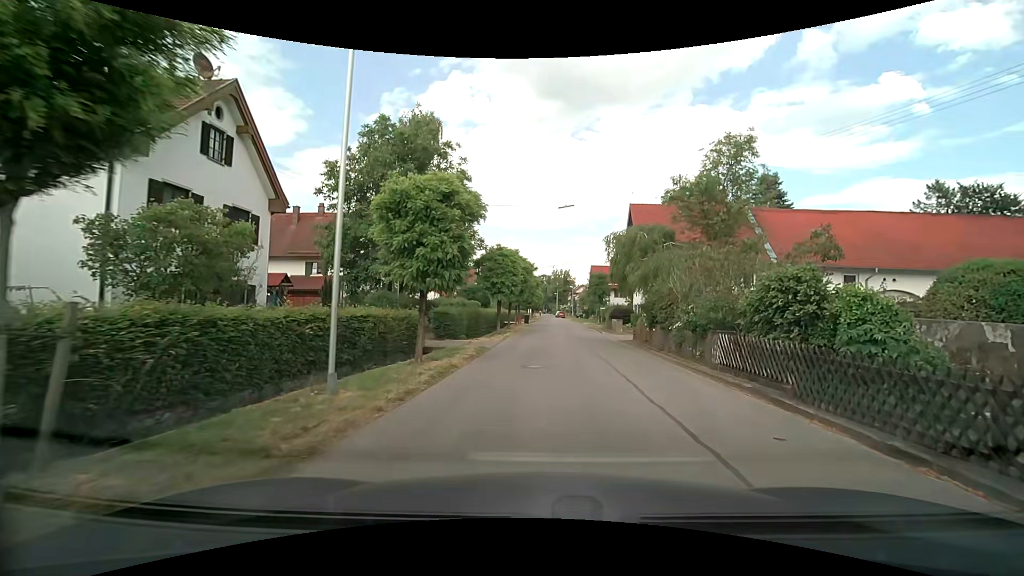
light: Day
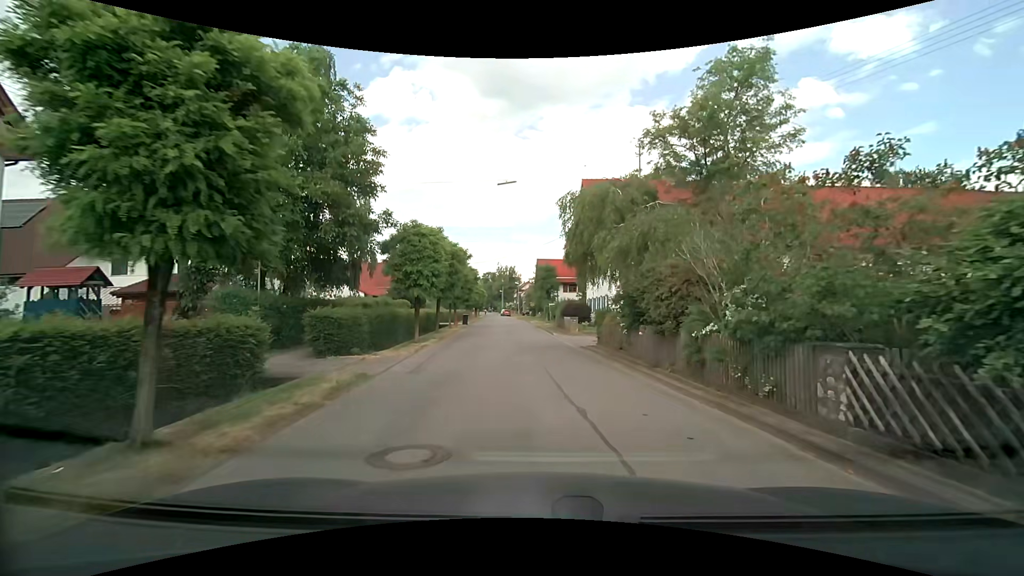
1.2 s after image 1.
(+0.5, +7.6) m; +6°
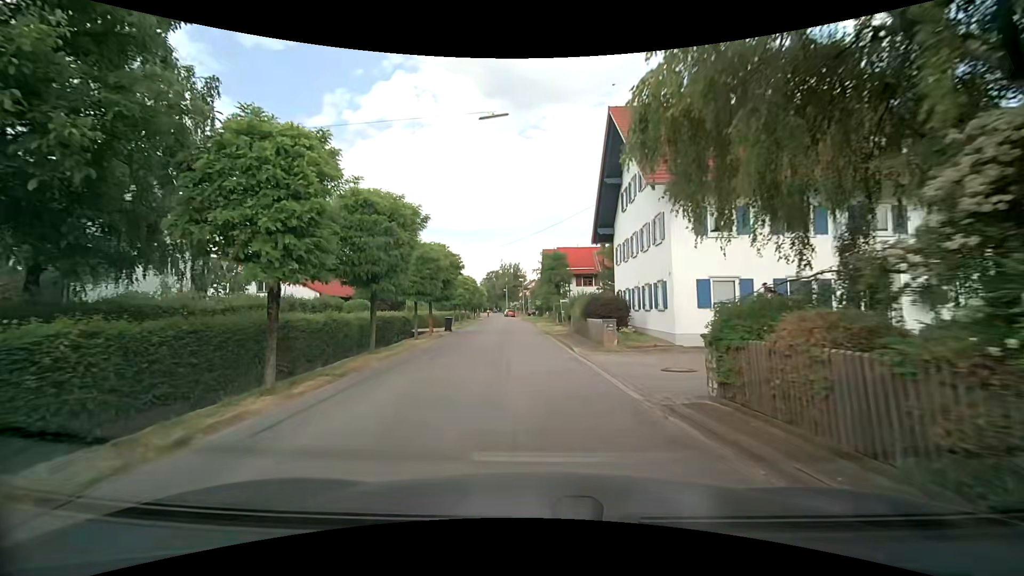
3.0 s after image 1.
(+0.1, +12.6) m; -1°
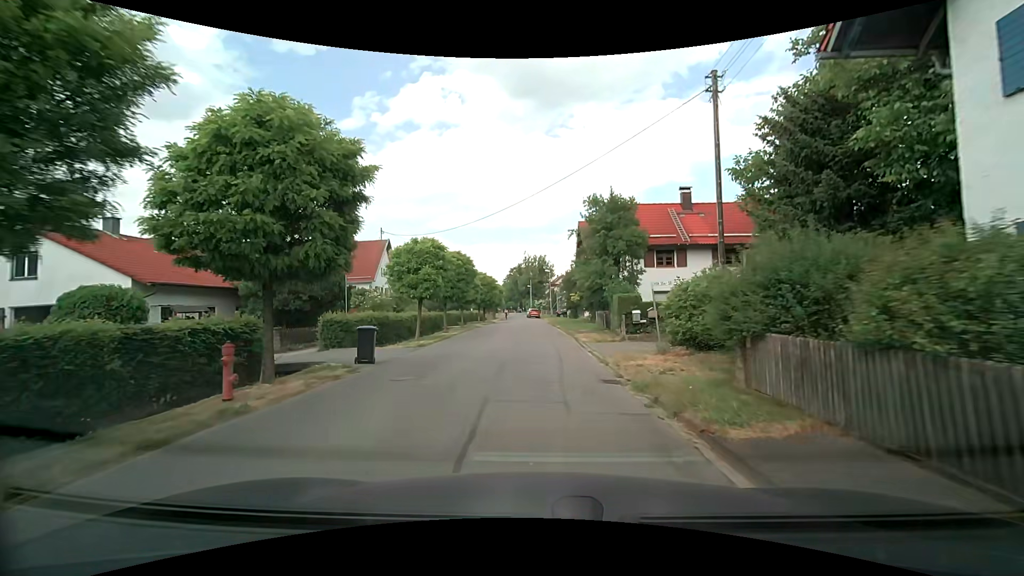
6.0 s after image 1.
(-0.5, +22.2) m; -3°
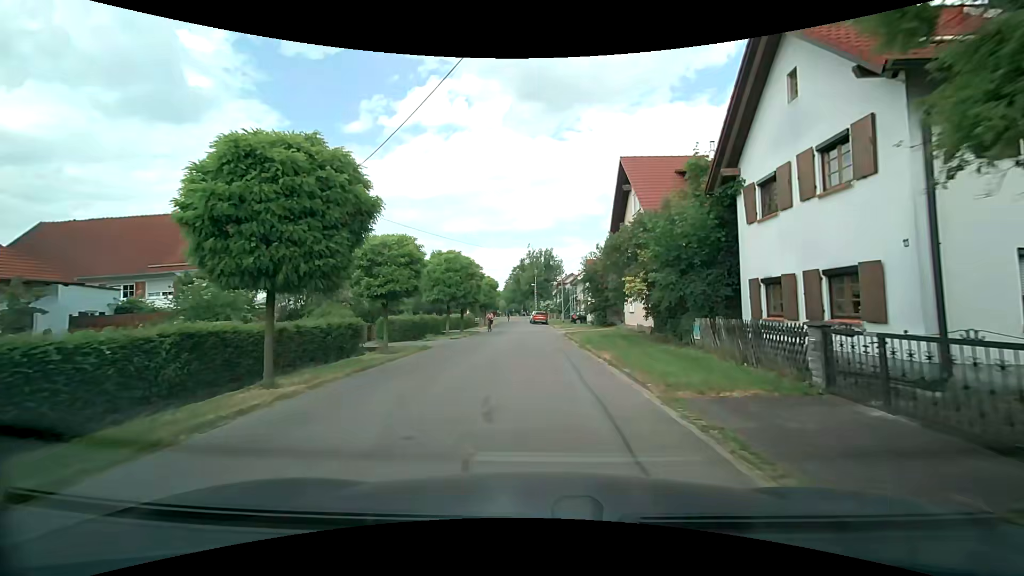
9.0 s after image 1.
(-0.2, +22.2) m; -1°
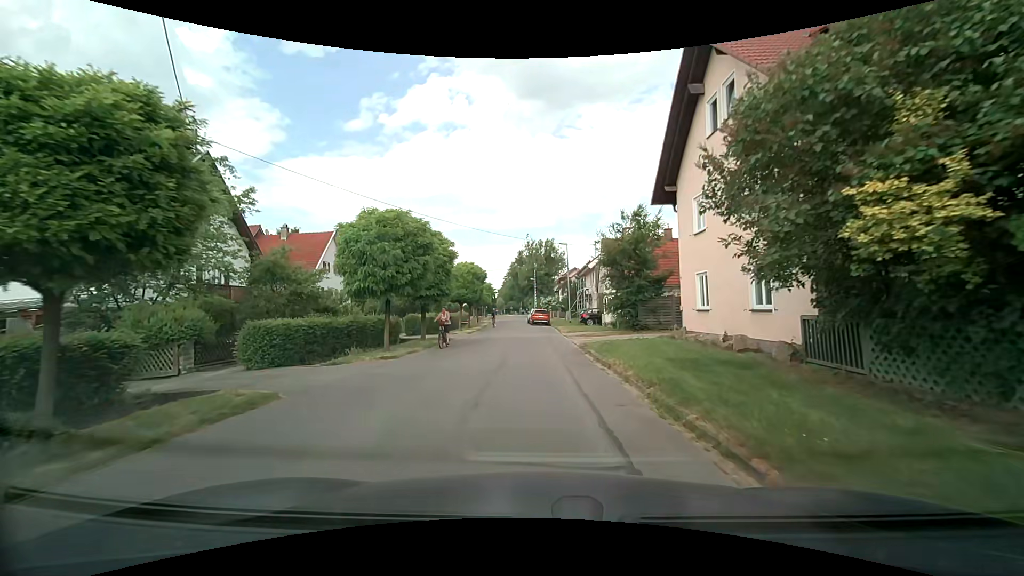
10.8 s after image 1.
(+0.2, +13.1) m; +1°
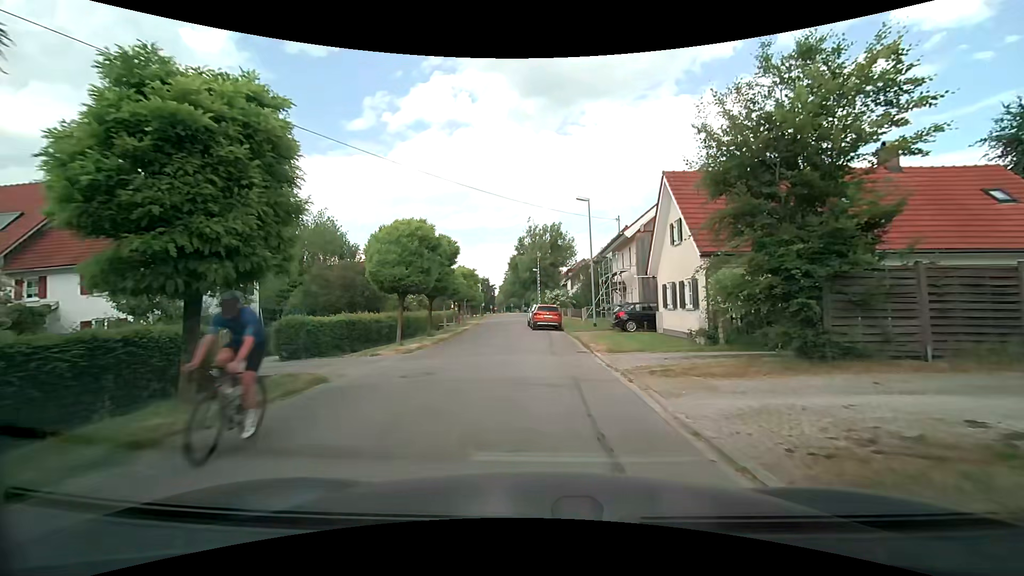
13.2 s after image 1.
(-0.3, +17.9) m; 0°
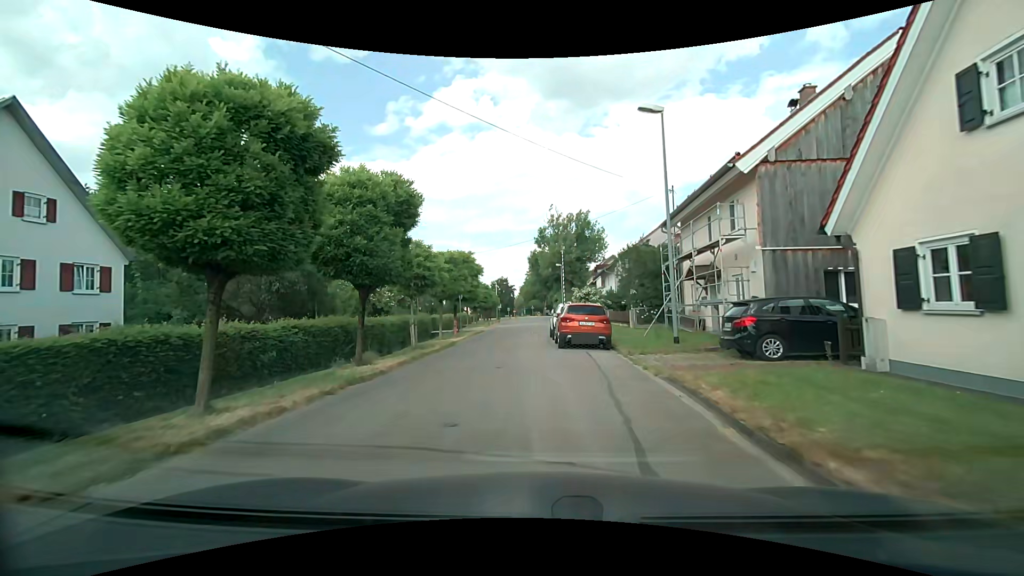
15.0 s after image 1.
(-0.4, +13.4) m; -2°
(-1, +10) (-1, +20) (-2, +30) (-1, +40) (-1, +50) (-1, +60) (-1, +70) (-1, +80) (-1, +90) (0, +100) m
